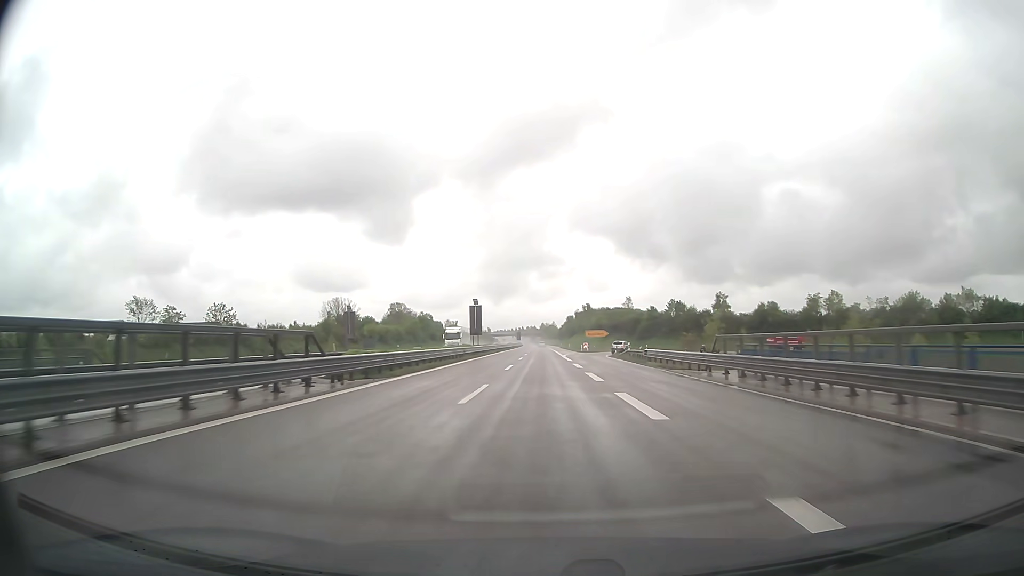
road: trunk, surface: asphalt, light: Day
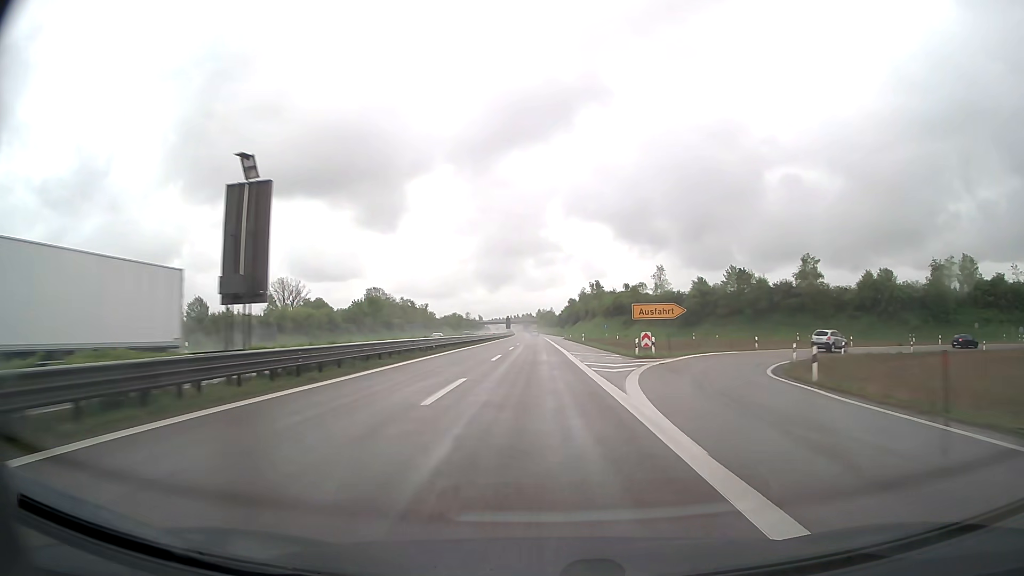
(0.0, +56.0) m; 0°
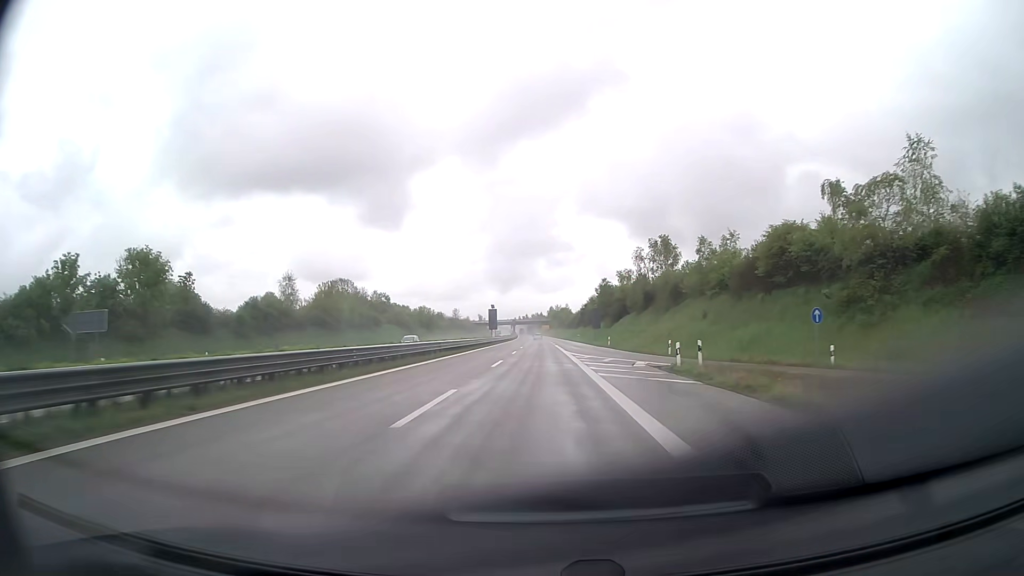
(-0.8, +92.5) m; -1°
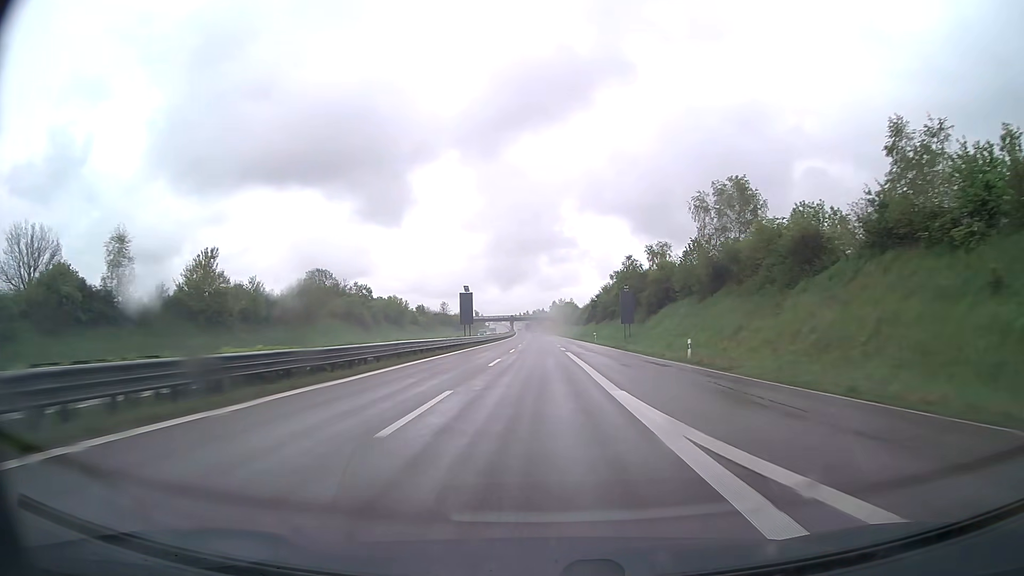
(-0.1, +37.1) m; 0°
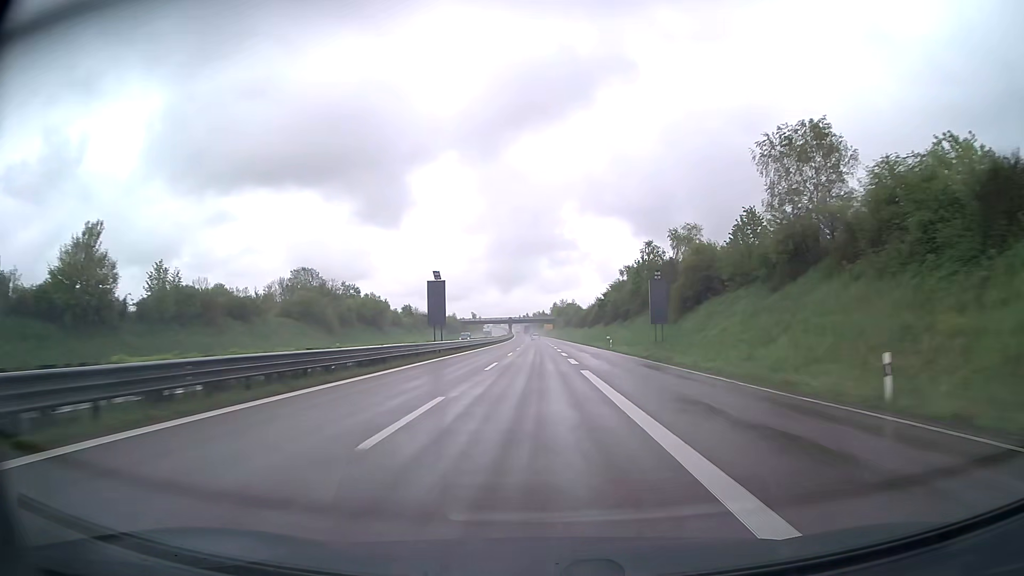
(0.0, +18.6) m; 0°
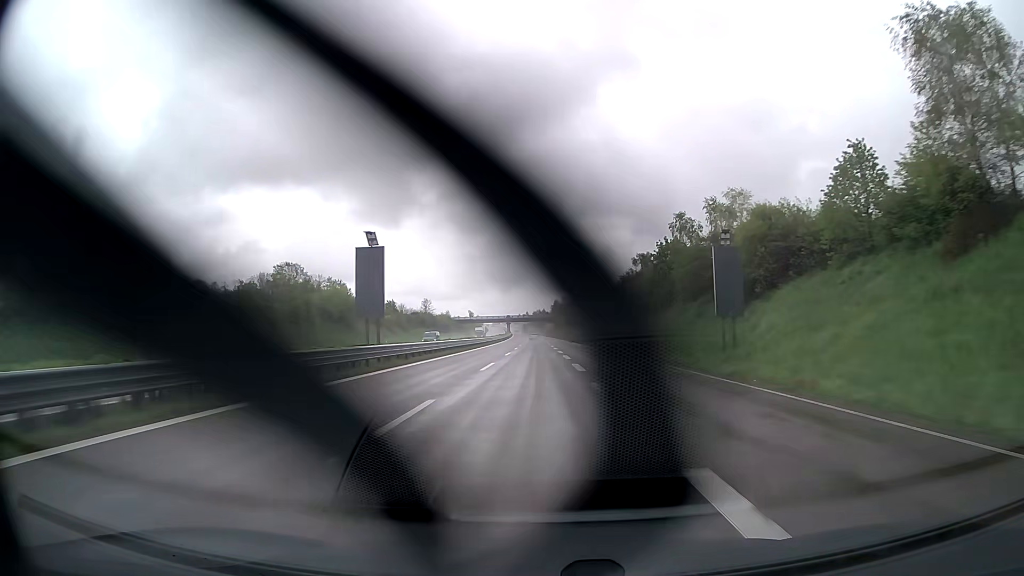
(0.0, +18.7) m; 0°
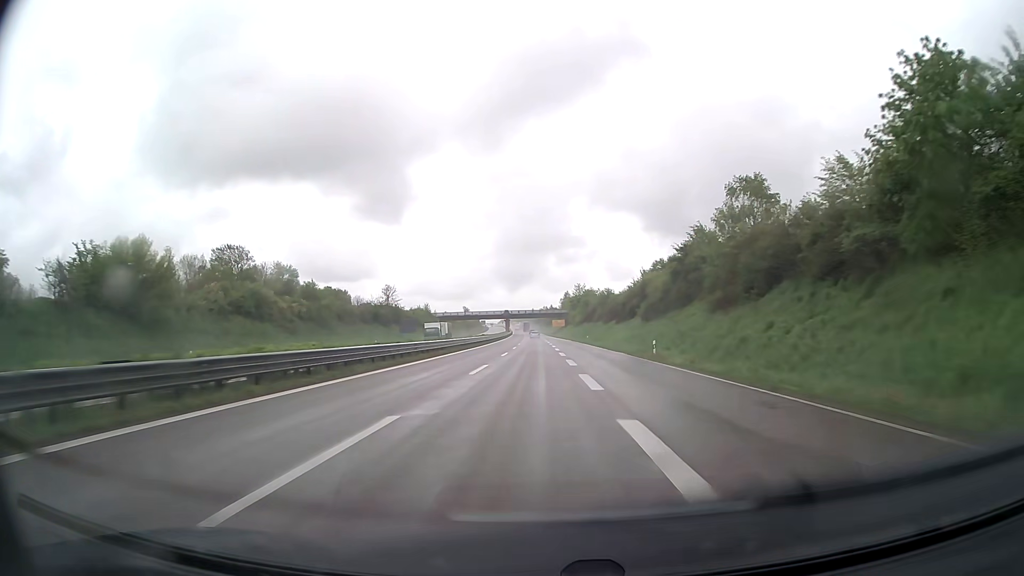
(-0.2, +56.5) m; -1°
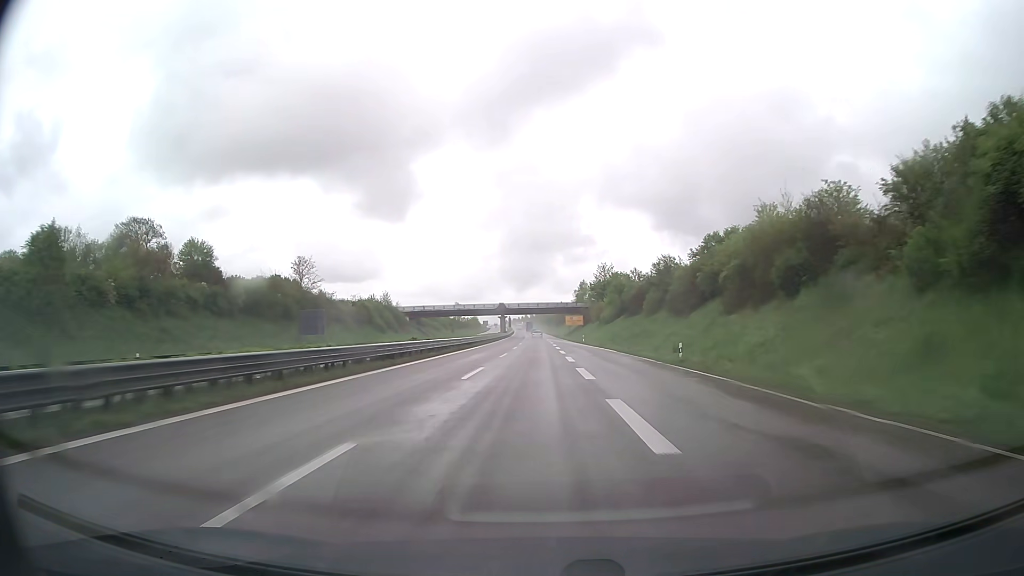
(-0.4, +56.8) m; -1°
(0, +10) (0, +20) (0, +30) (0, +40) (0, +50) (0, +60) (0, +70) (-1, +80) (-1, +90) (-1, +100) m
